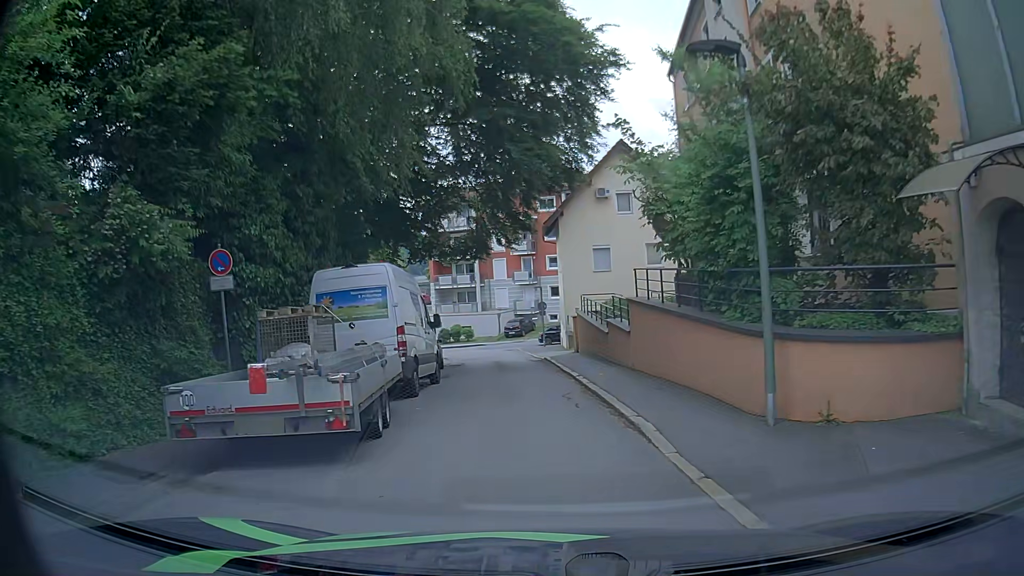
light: Day
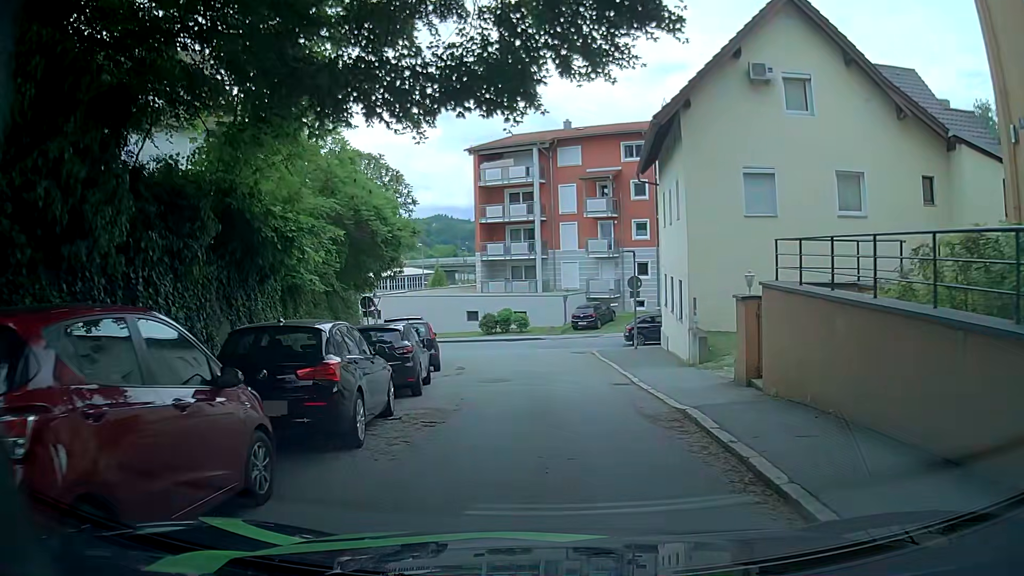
(-1.1, +17.2) m; -5°
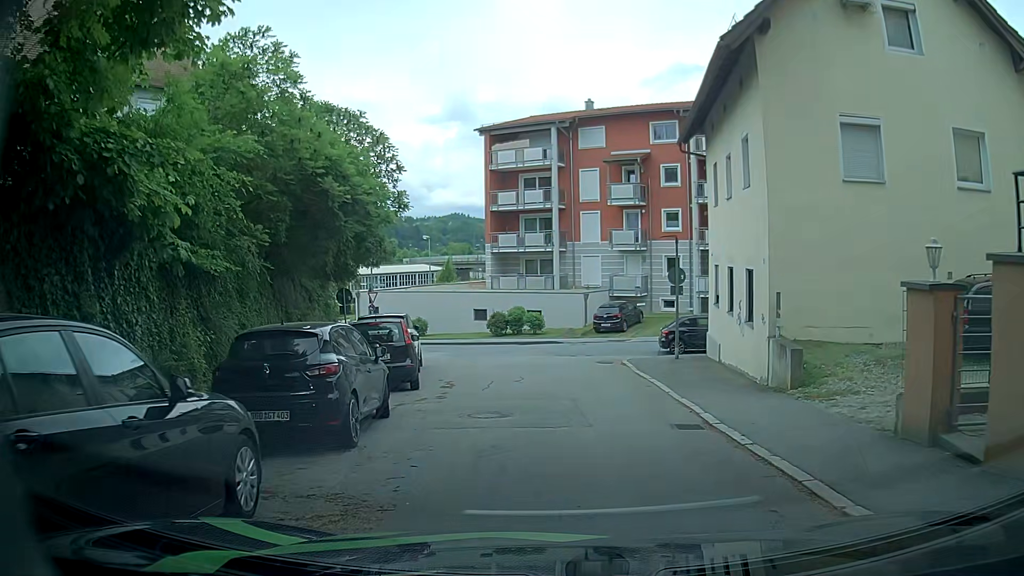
(-0.2, +5.5) m; 0°
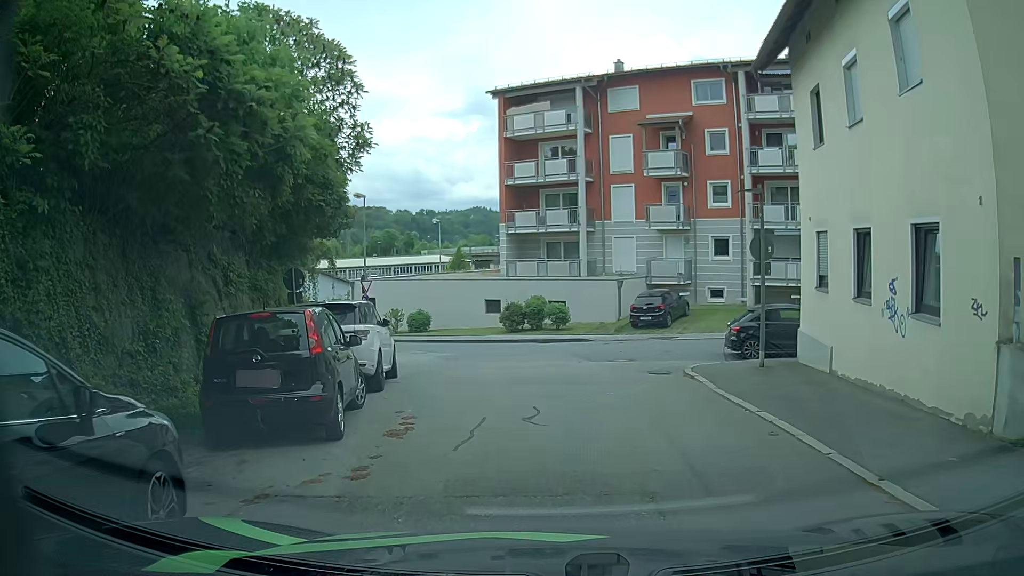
(-0.6, +6.7) m; -5°
